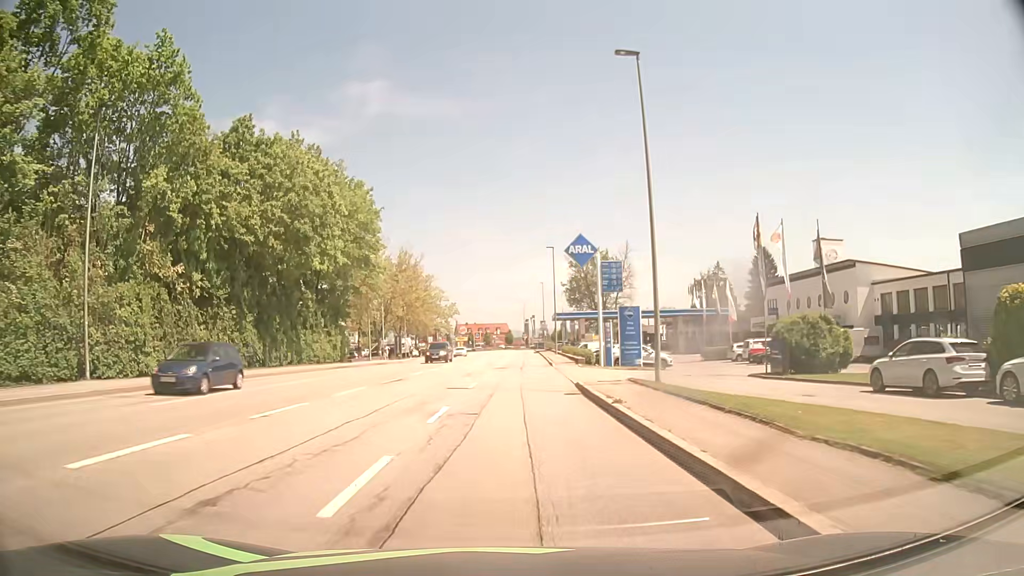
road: tertiary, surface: asphalt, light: Day
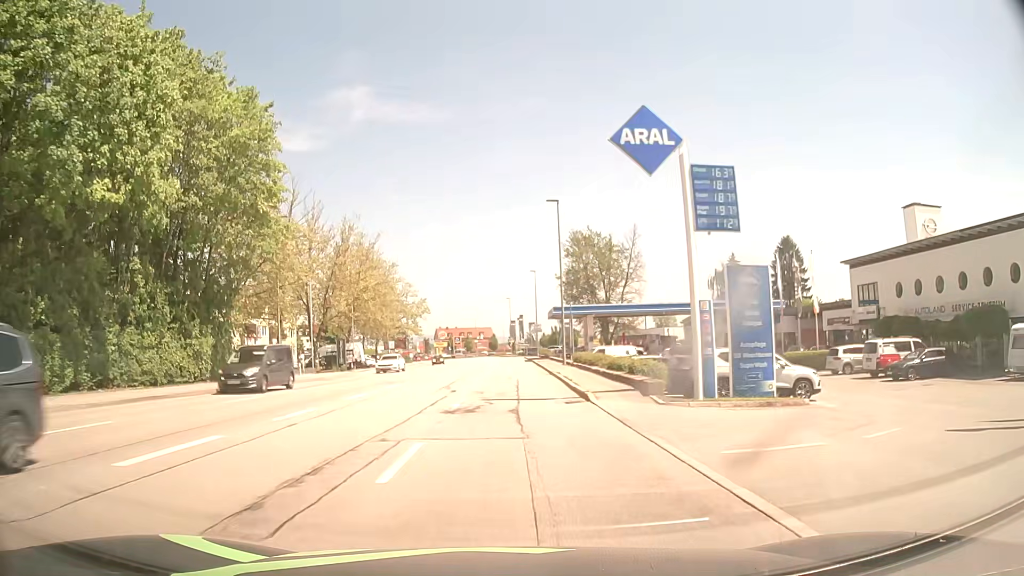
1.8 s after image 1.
(+0.2, +22.8) m; +1°
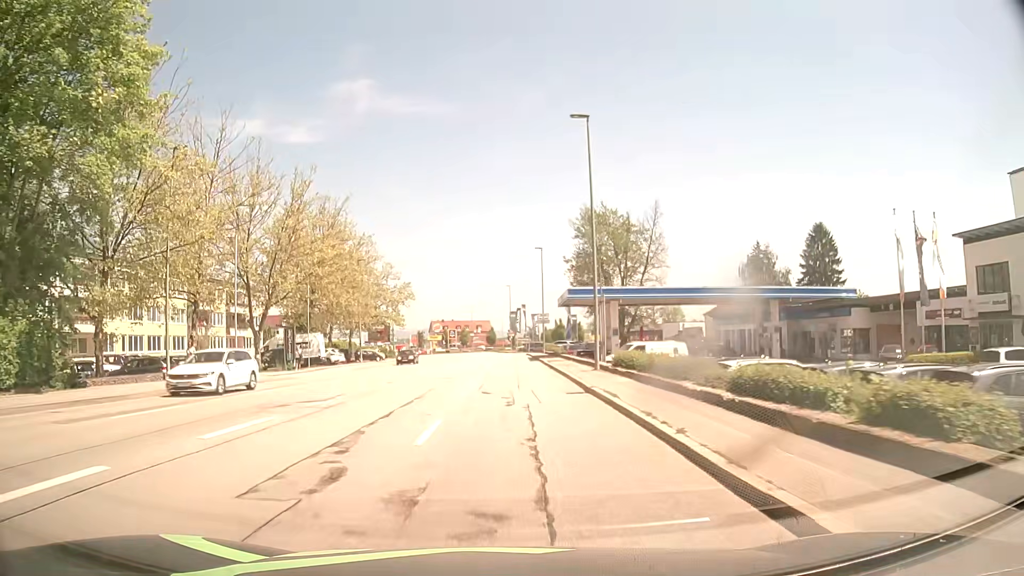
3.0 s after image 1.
(+0.1, +15.2) m; 0°
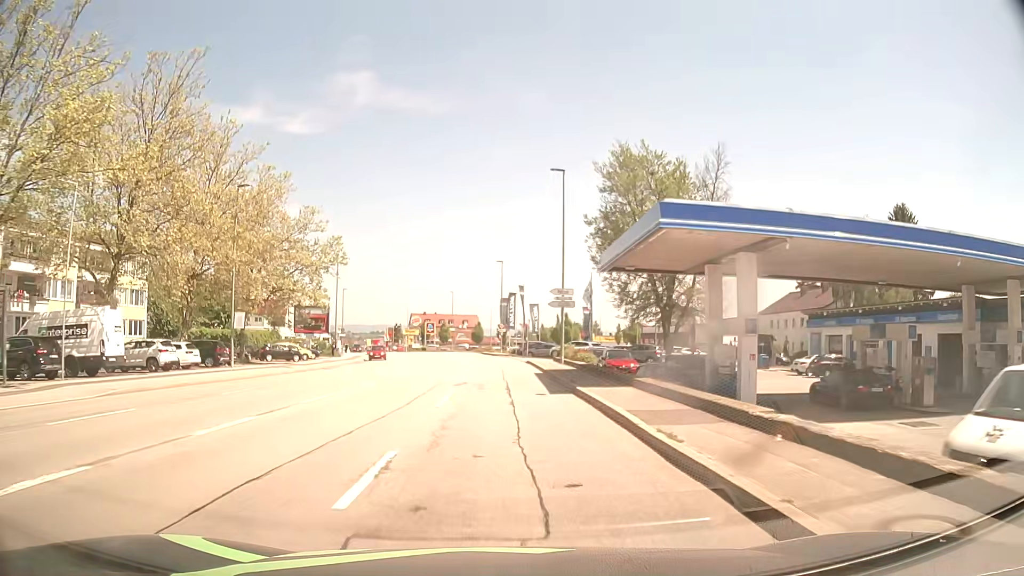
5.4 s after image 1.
(+0.1, +30.3) m; +1°
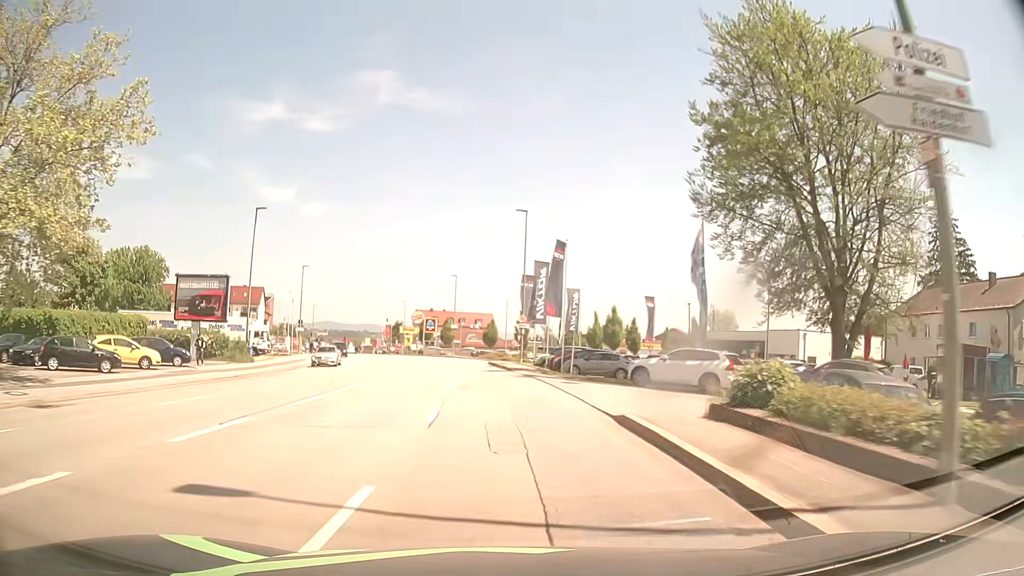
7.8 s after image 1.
(-0.3, +30.3) m; -1°
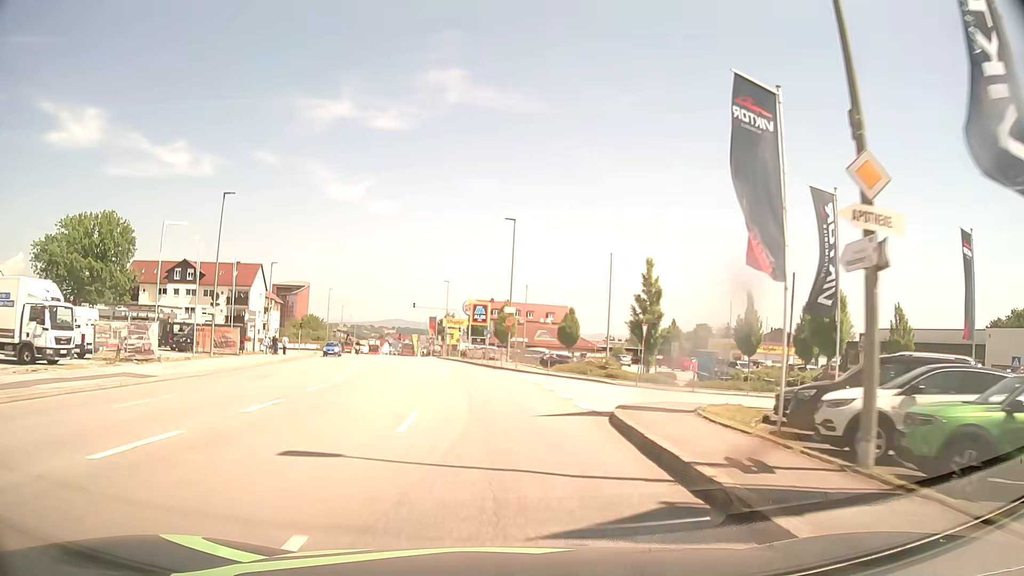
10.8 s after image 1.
(-1.8, +37.9) m; -6°
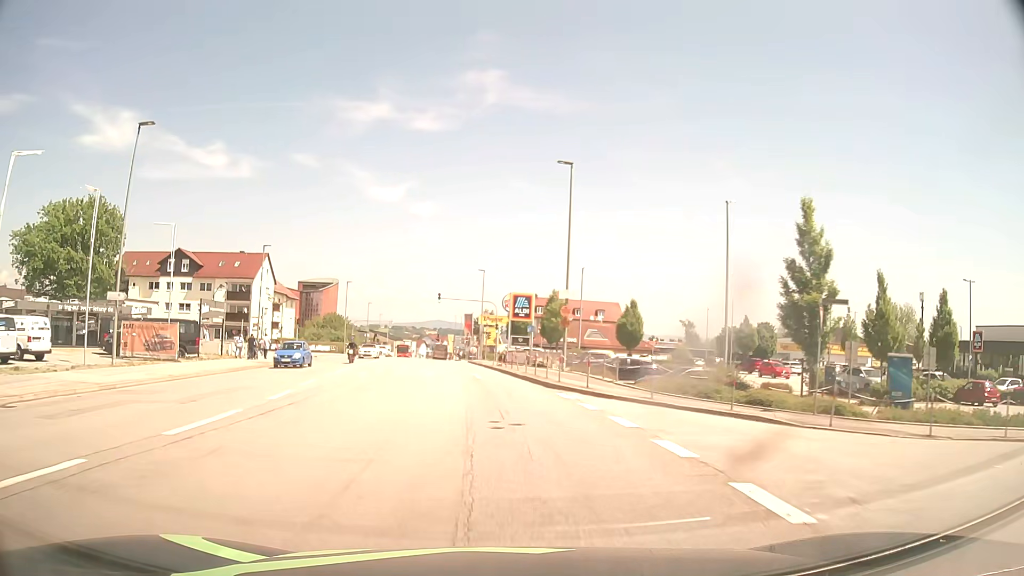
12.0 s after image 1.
(-0.5, +15.2) m; -3°
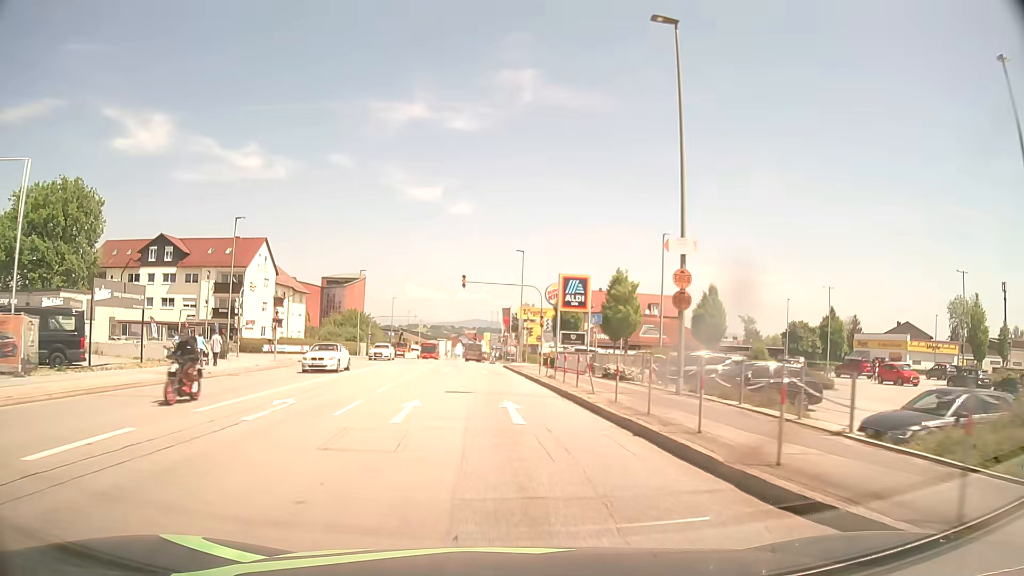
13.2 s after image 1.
(-0.5, +15.3) m; -4°
(0, +10) (0, +20) (-1, +30) (-1, +40) (-2, +50) (-2, +60) (-3, +70) (-4, +80) (-4, +90) (-5, +100) m
